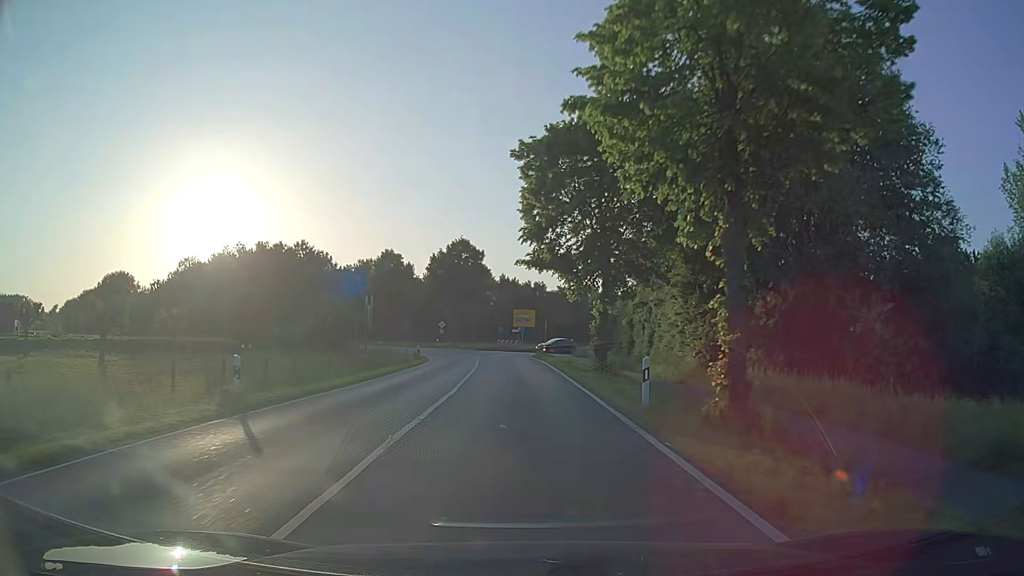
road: secondary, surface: asphalt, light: Day
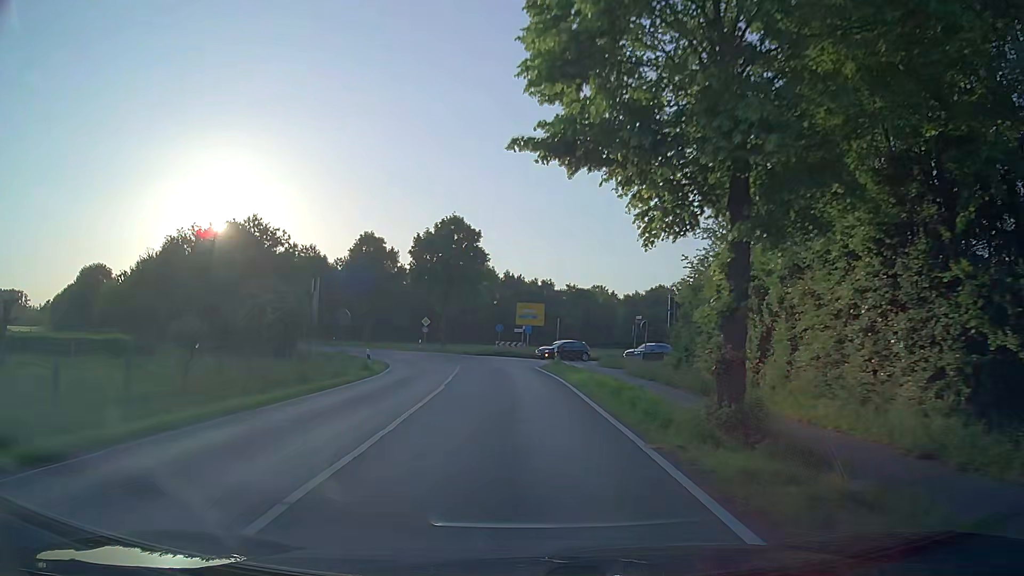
(0.0, +16.1) m; 0°
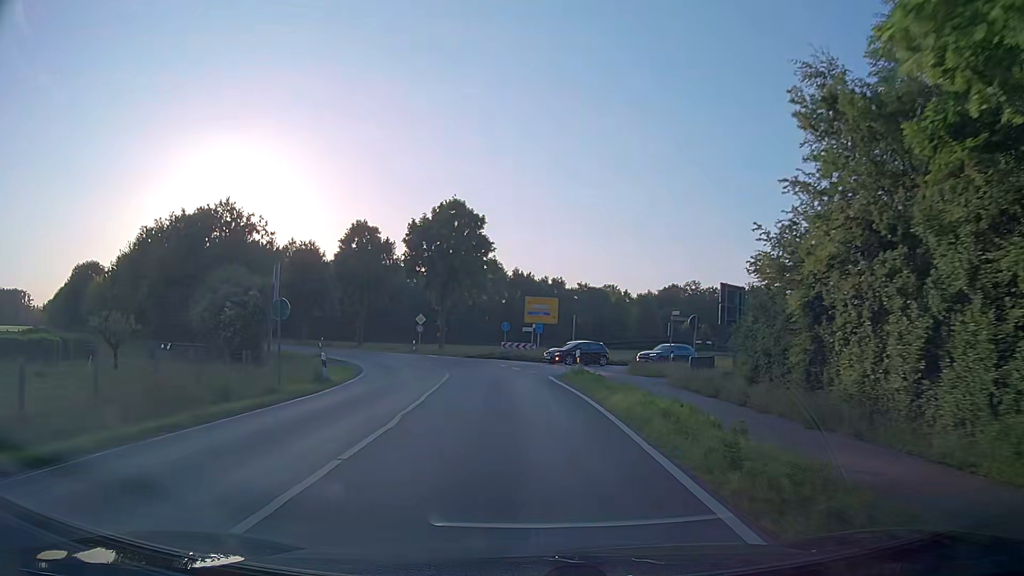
(-0.1, +8.0) m; -1°
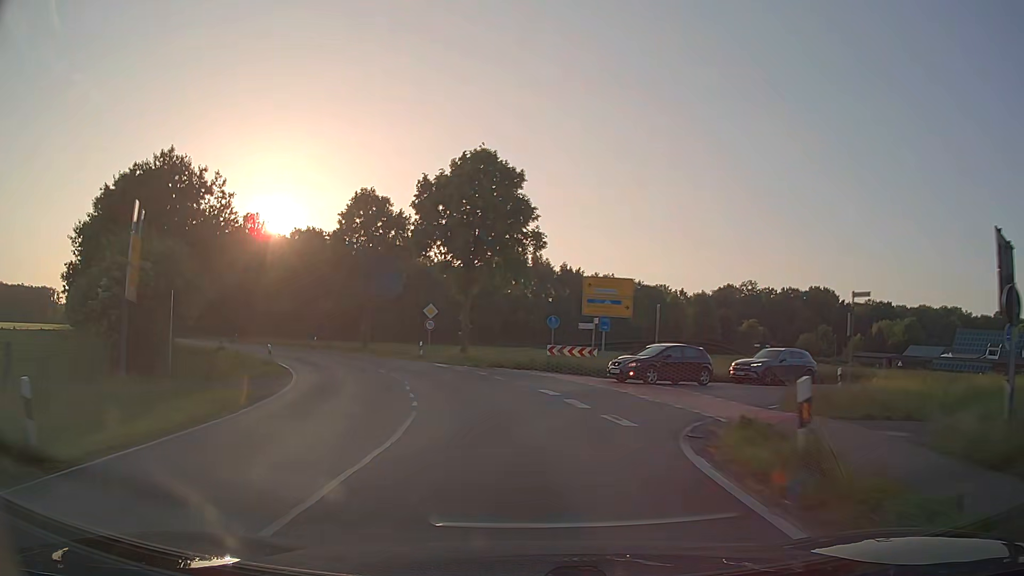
(-0.4, +16.0) m; -3°
